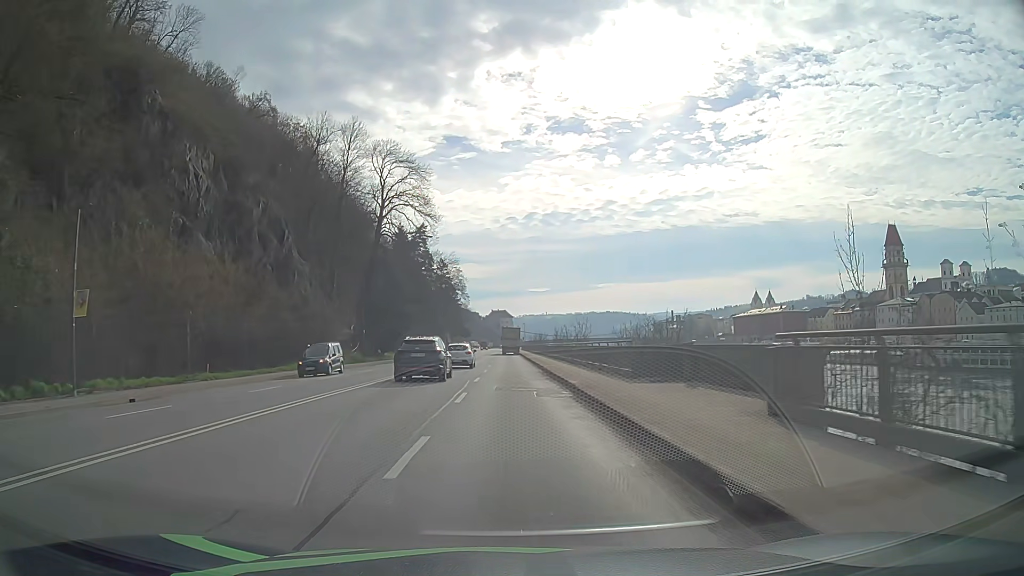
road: primary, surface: asphalt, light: Day
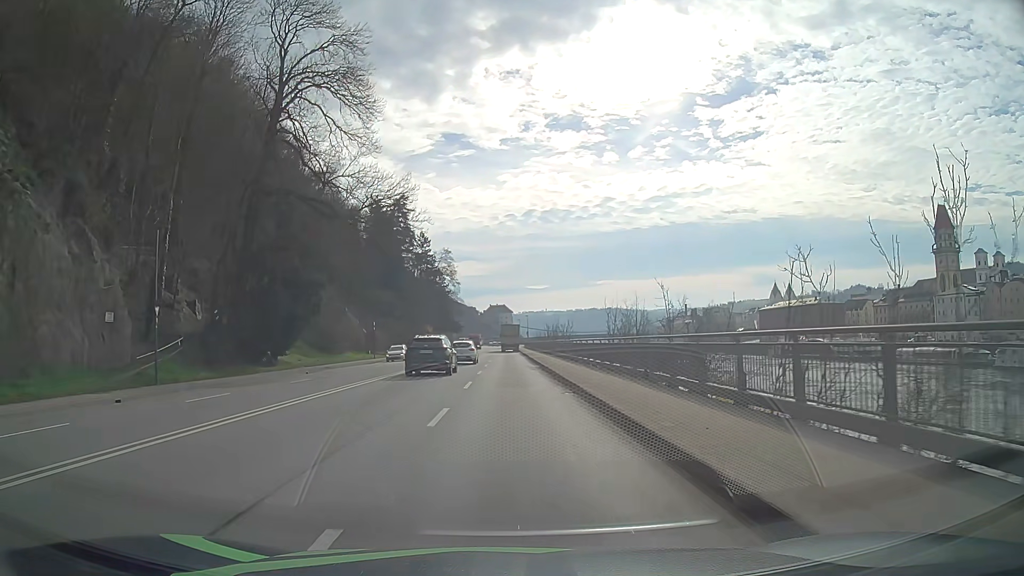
(+0.1, +41.0) m; 0°
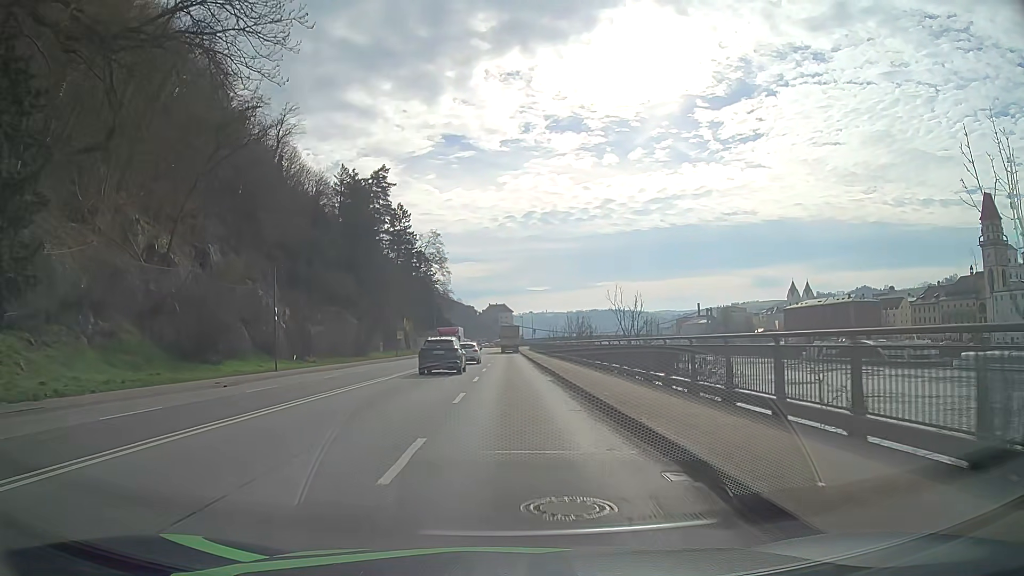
(-0.1, +31.6) m; 0°
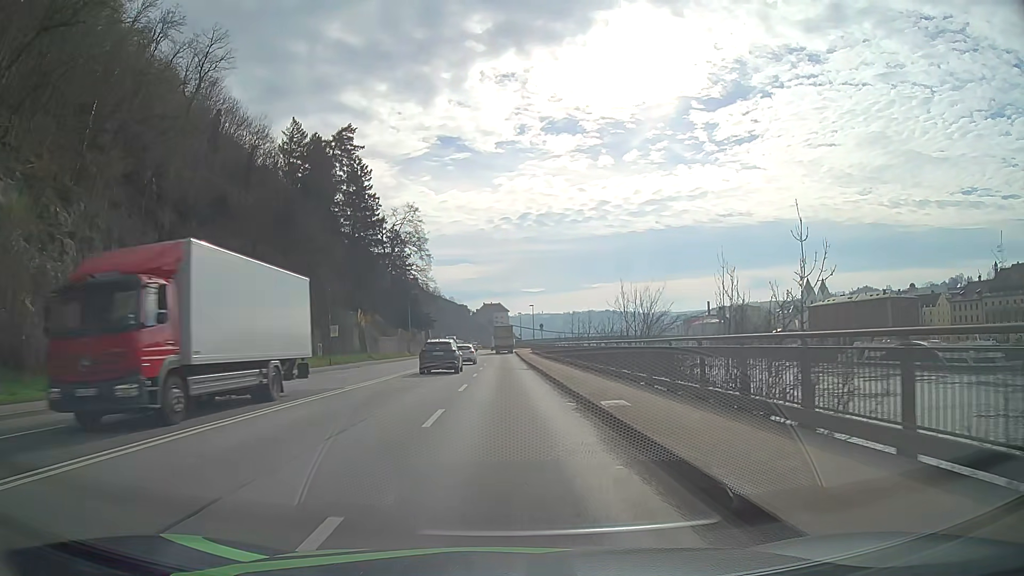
(+0.1, +31.2) m; 0°
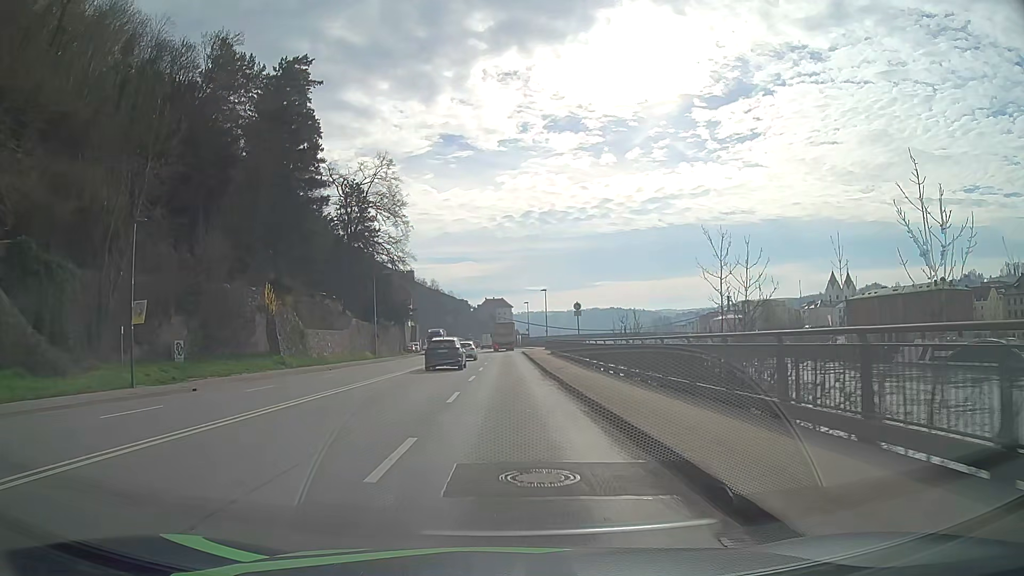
(-0.1, +31.7) m; 0°
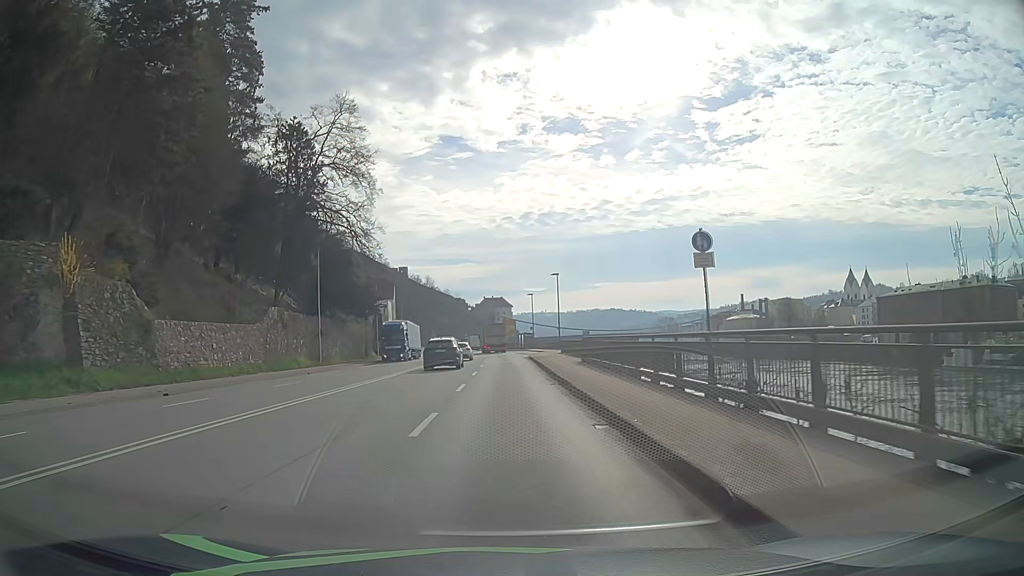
(0.0, +23.8) m; 0°
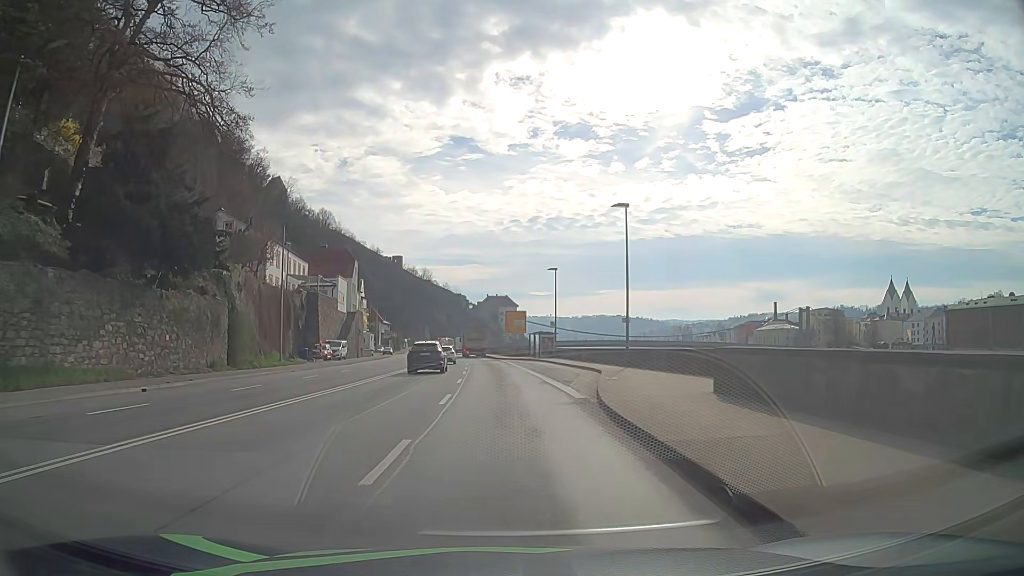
(-0.1, +39.5) m; 0°
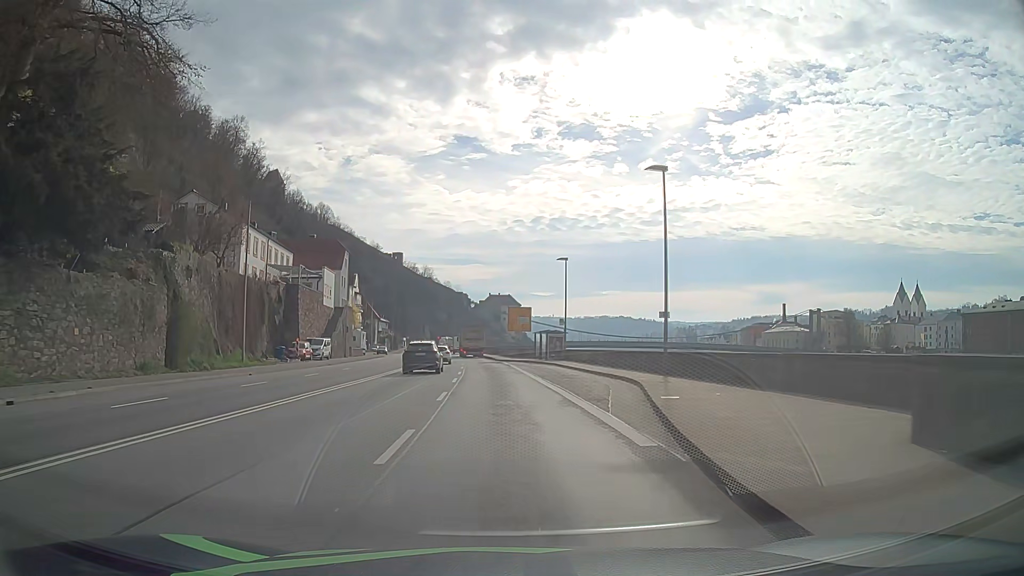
(0.0, +7.8) m; 0°
(0, +10) (0, +20) (-1, +30) (-1, +40) (-2, +50) (-2, +60) (-3, +70) (-4, +80) (-5, +90) (-5, +100) m
